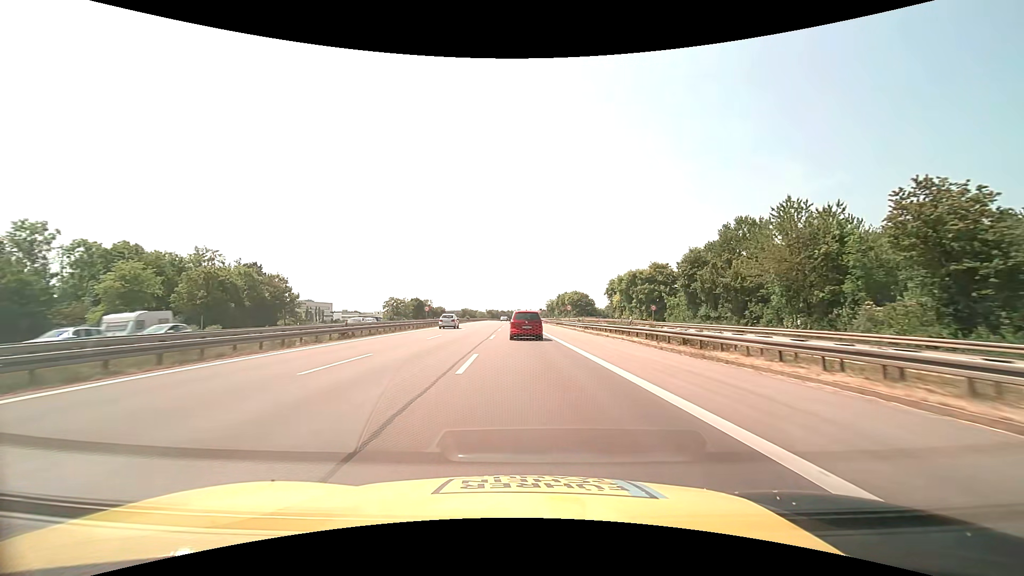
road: motorway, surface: asphalt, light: Day
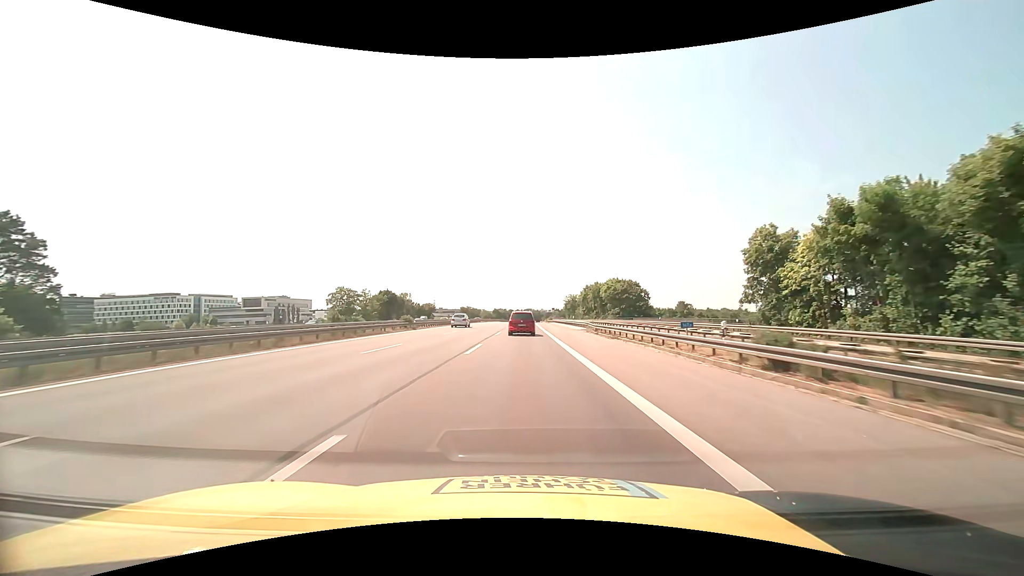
(-0.8, +66.2) m; -1°
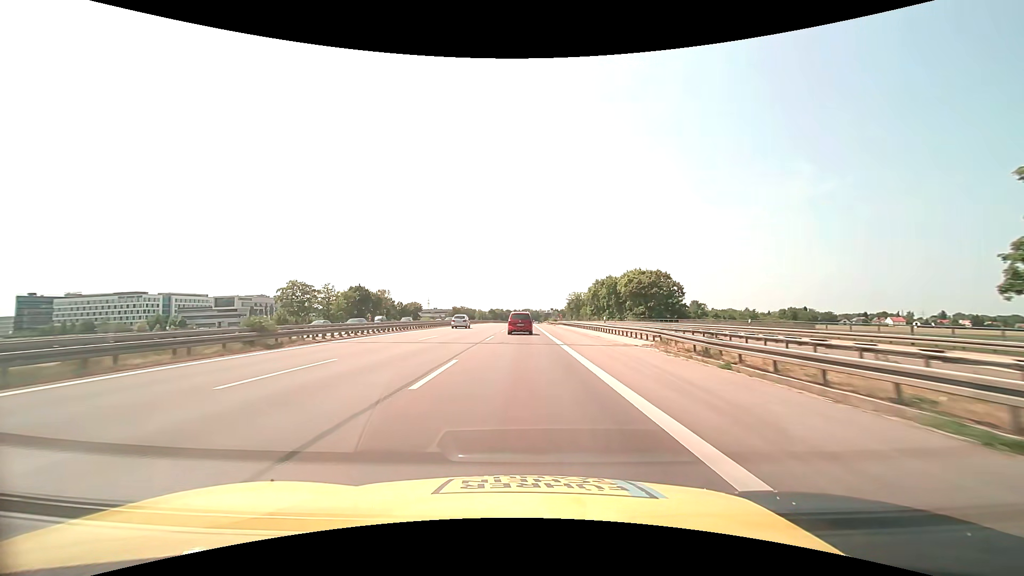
(0.0, +26.5) m; 0°
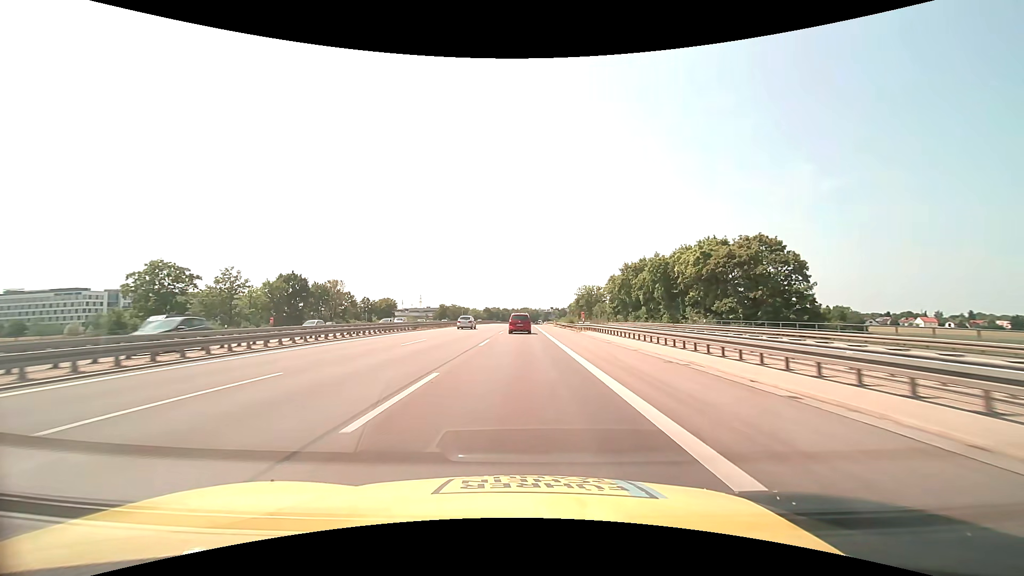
(+0.1, +39.7) m; 0°
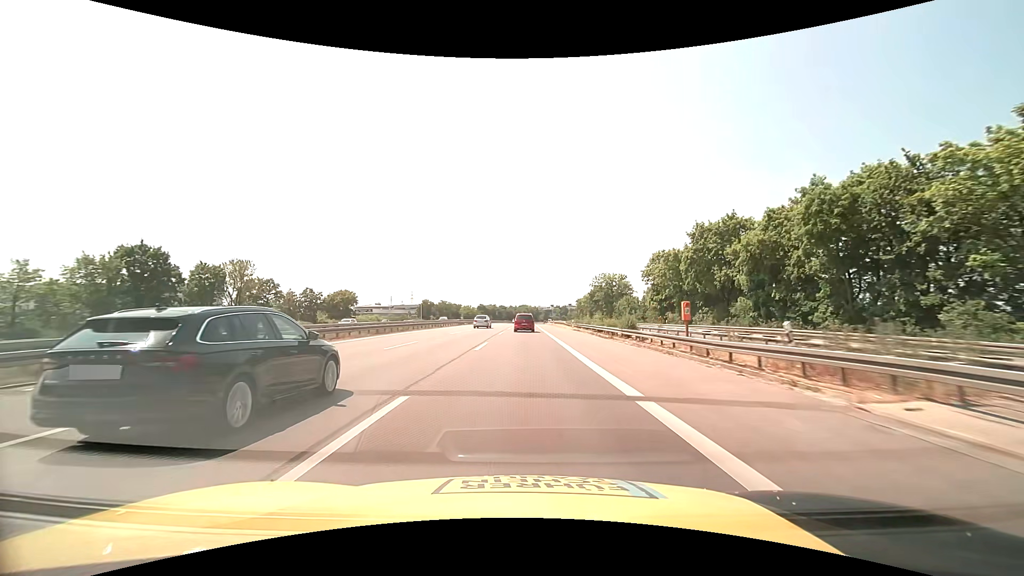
(0.0, +39.7) m; 0°
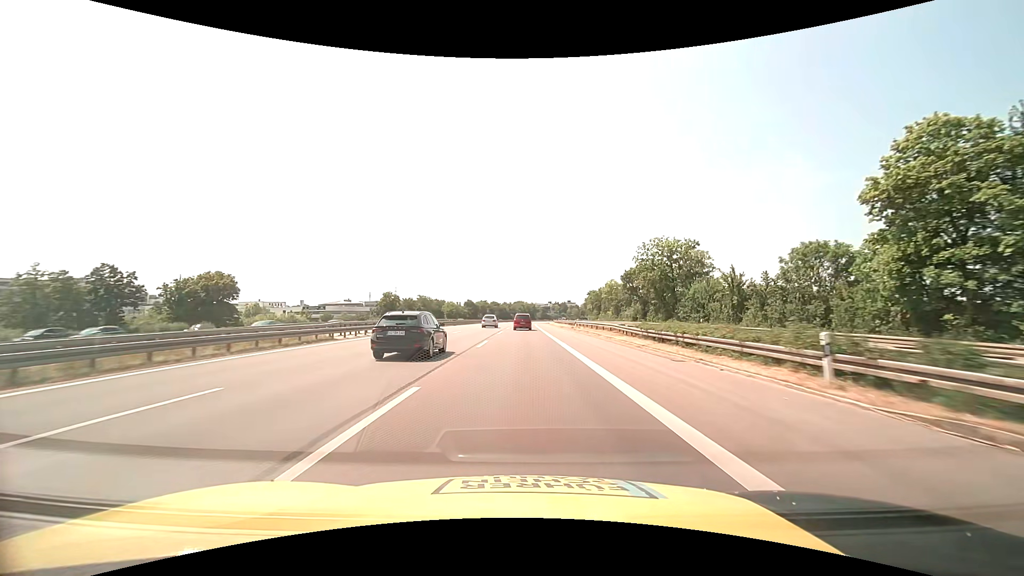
(+0.2, +53.0) m; +1°
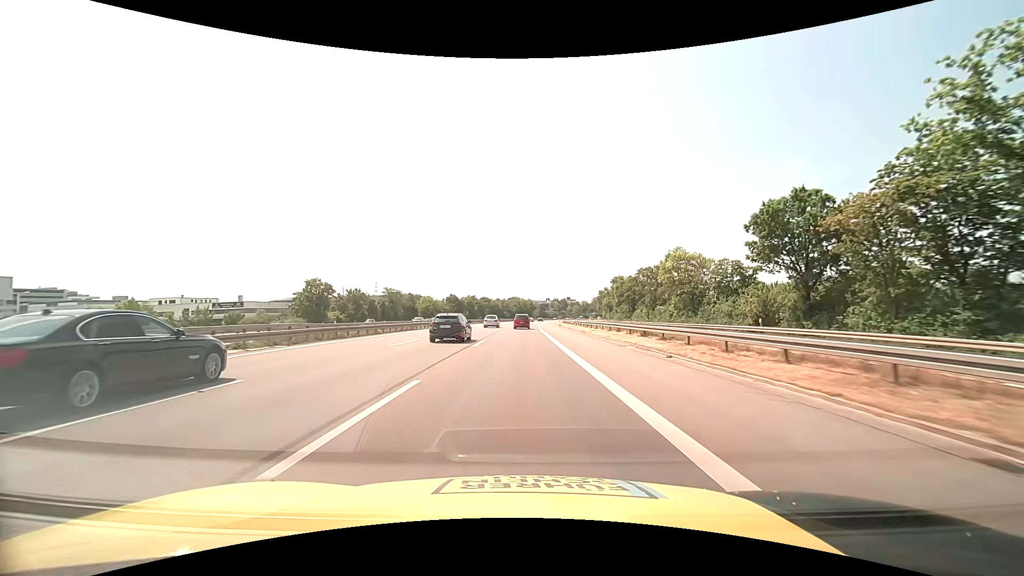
(+0.1, +53.1) m; 0°
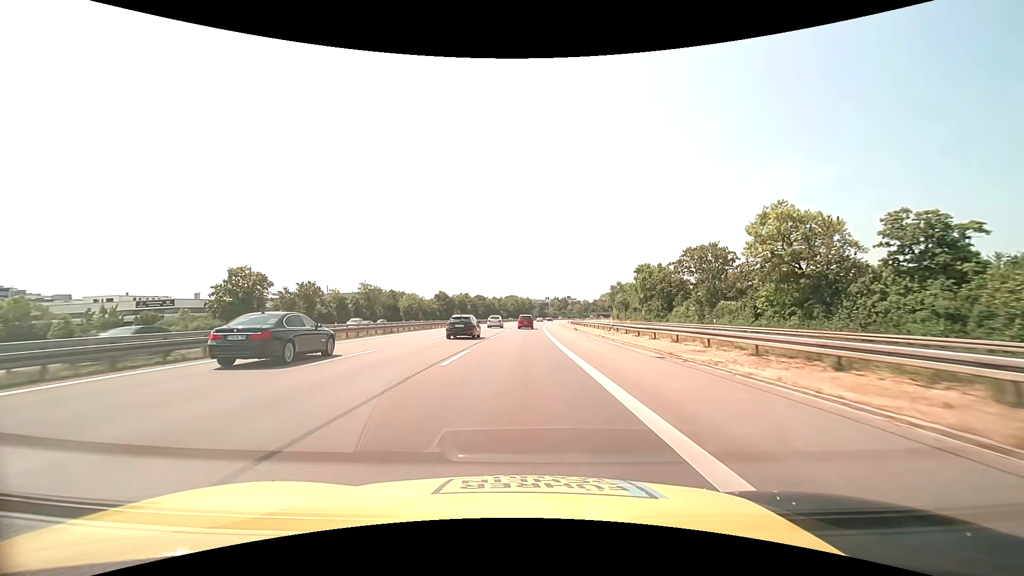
(0.0, +26.5) m; 0°
(0, +10) (0, +20) (0, +30) (0, +40) (0, +50) (+1, +60) (+1, +70) (+1, +80) (+2, +90) (+2, +100) m
